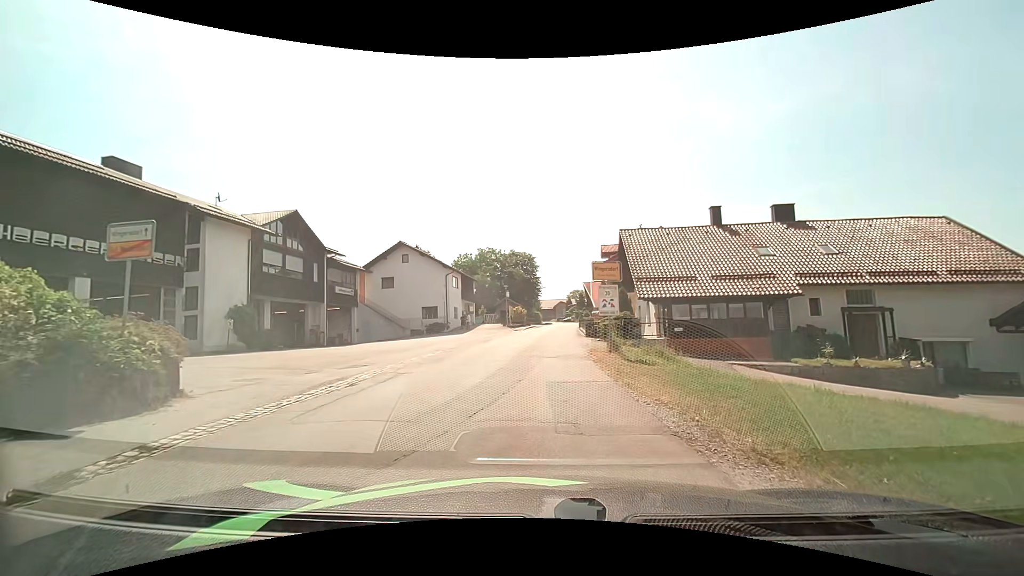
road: unclassified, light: Day
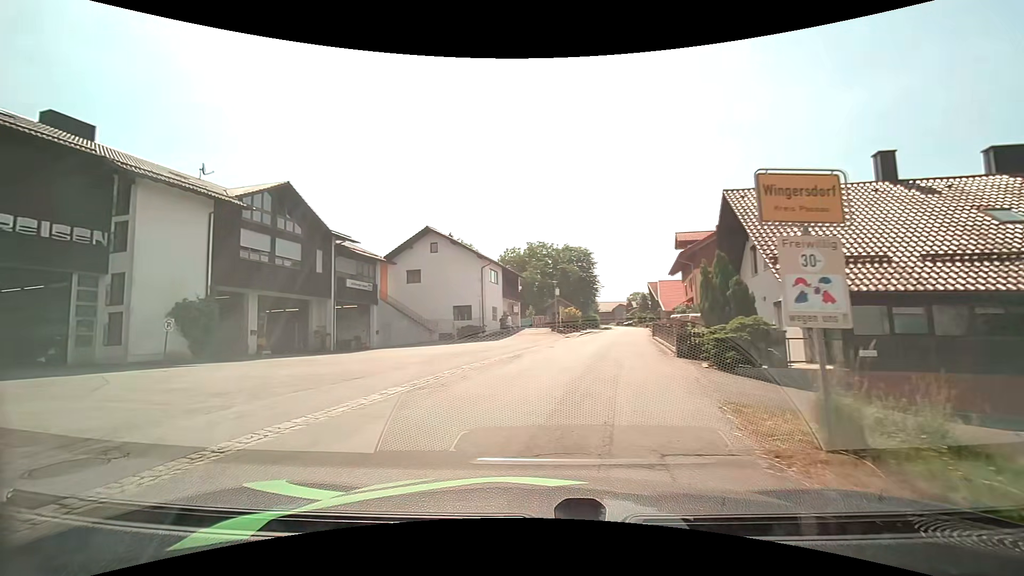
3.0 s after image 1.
(+0.2, +10.4) m; -7°
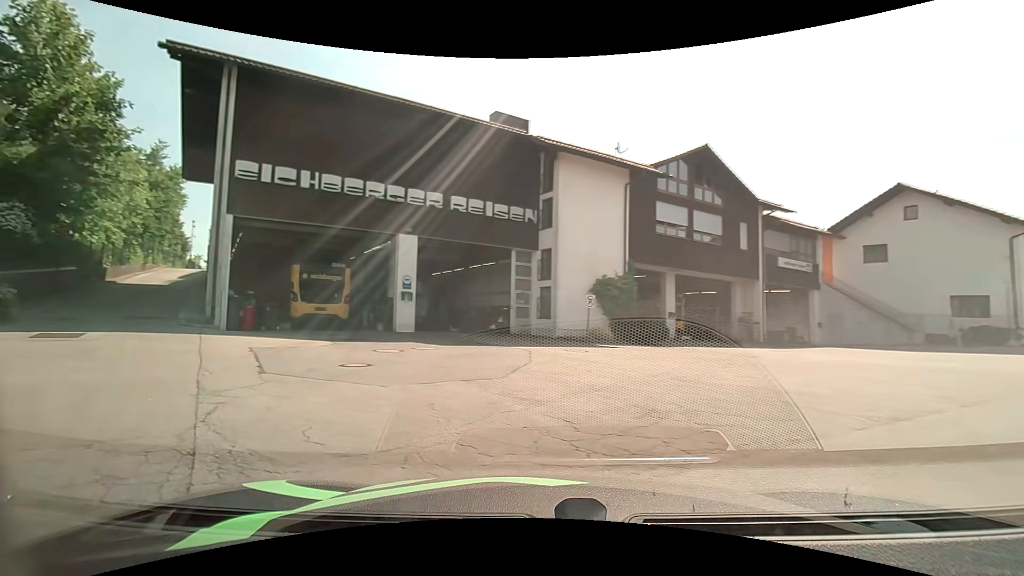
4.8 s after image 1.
(-1.9, +5.3) m; -41°
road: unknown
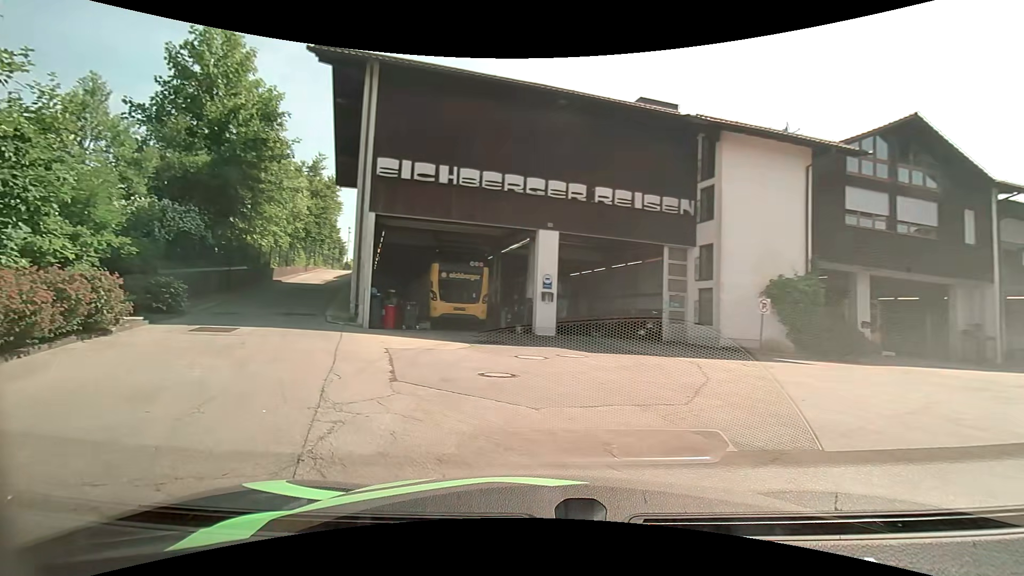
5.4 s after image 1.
(-0.4, +2.0) m; -17°
